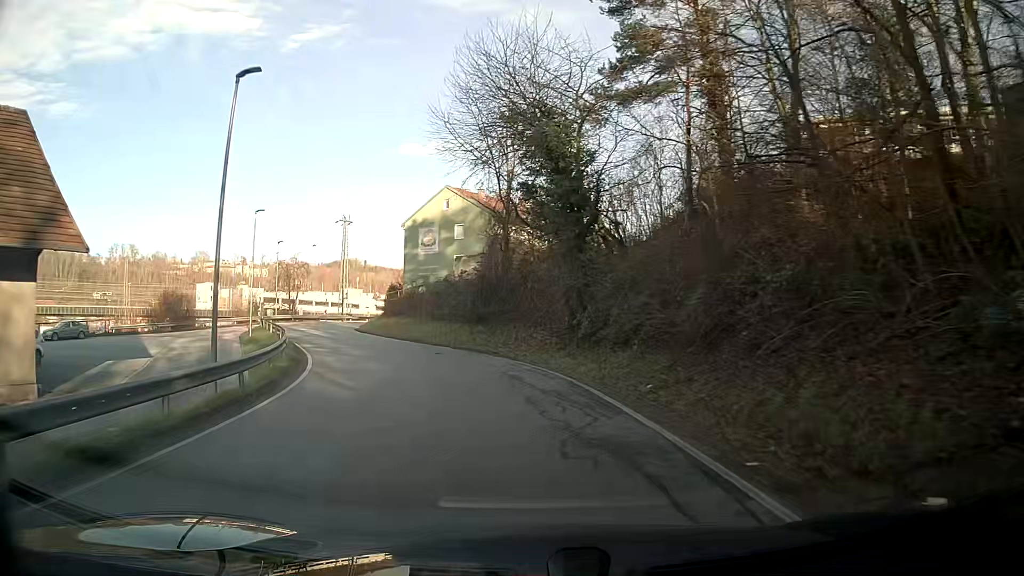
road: residential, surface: asphalt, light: Day
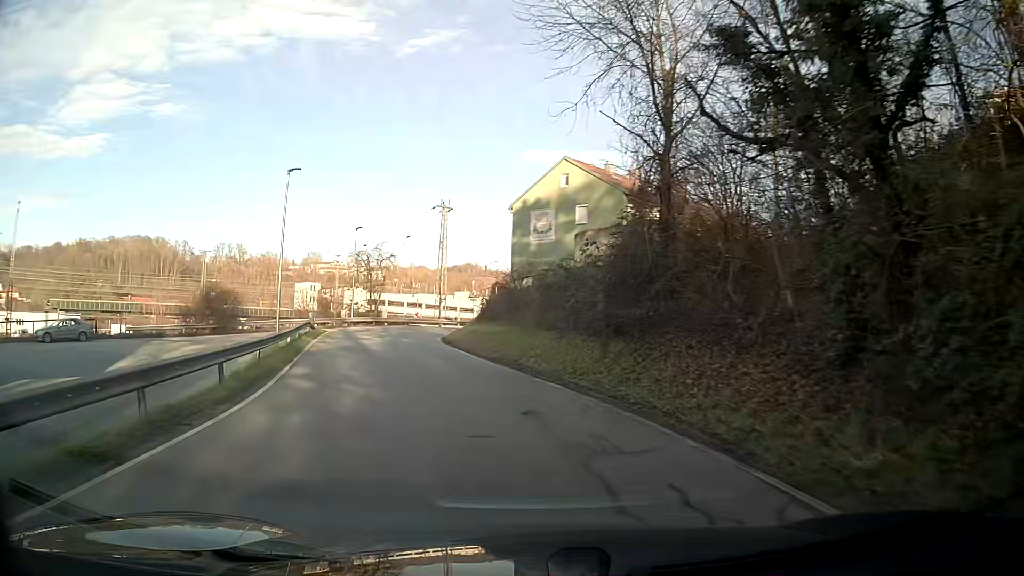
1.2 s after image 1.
(-1.2, +13.5) m; -10°
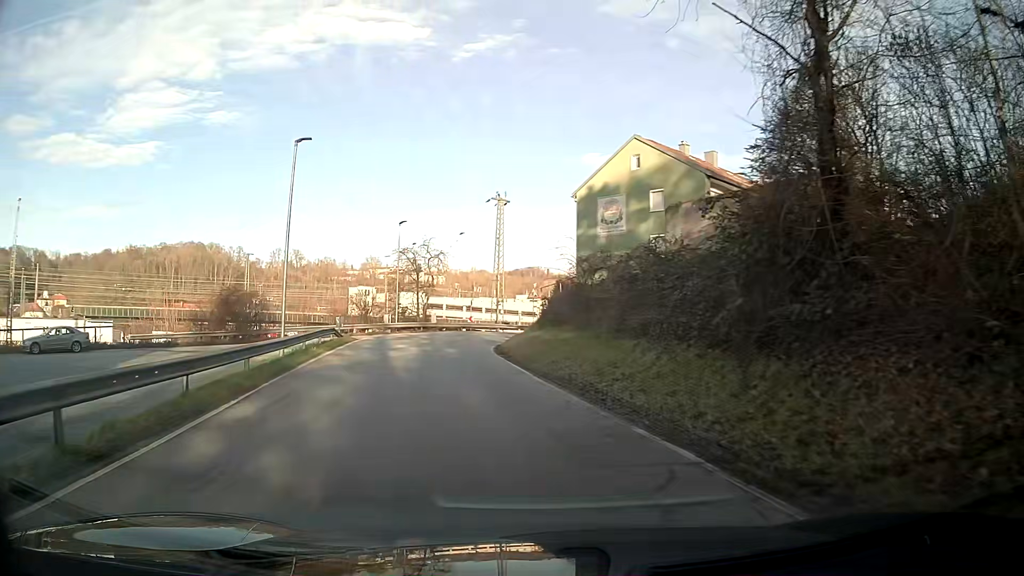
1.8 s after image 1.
(-0.3, +6.5) m; -5°
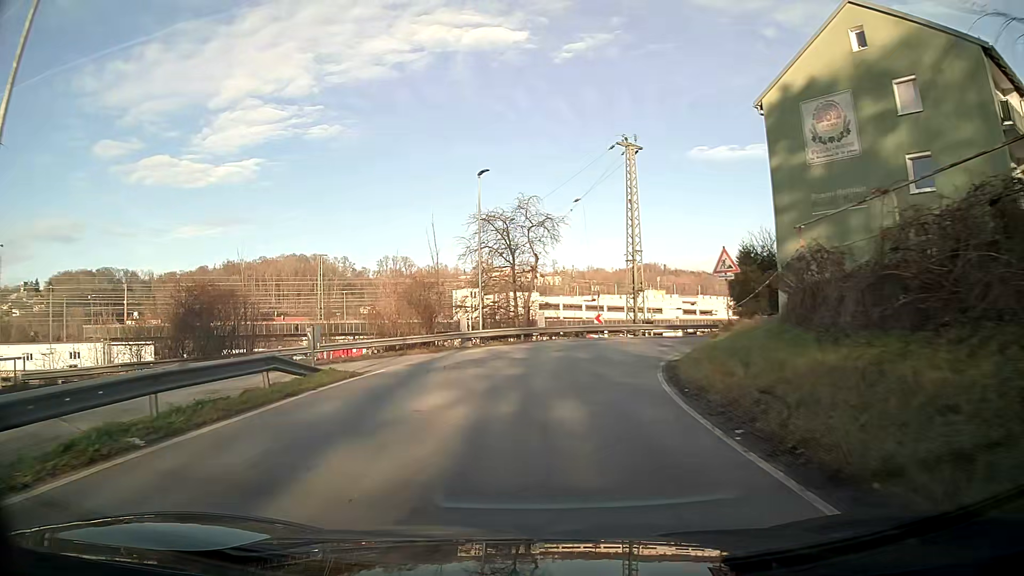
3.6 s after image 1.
(-1.7, +18.7) m; -8°
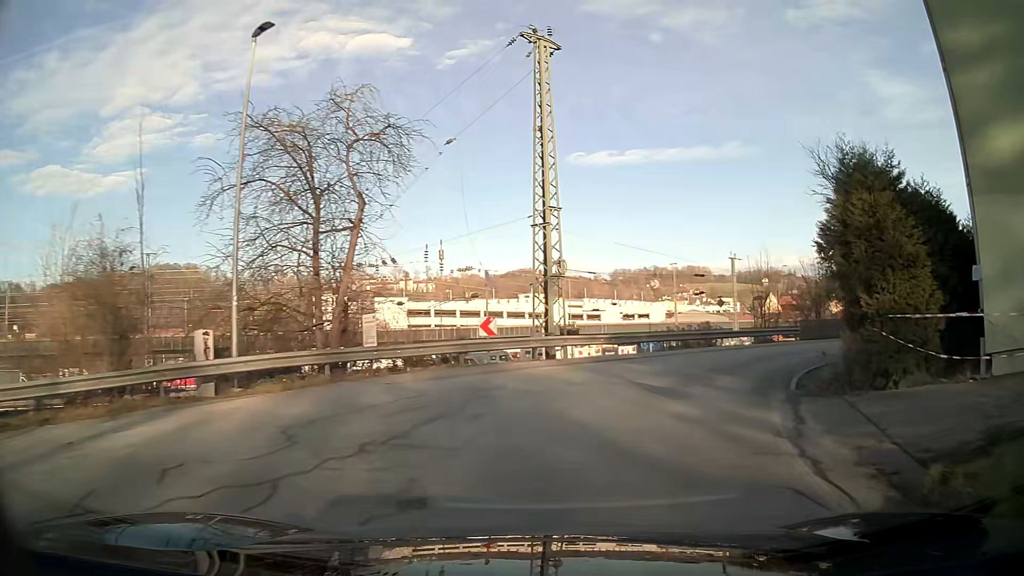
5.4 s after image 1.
(+1.5, +17.4) m; +14°
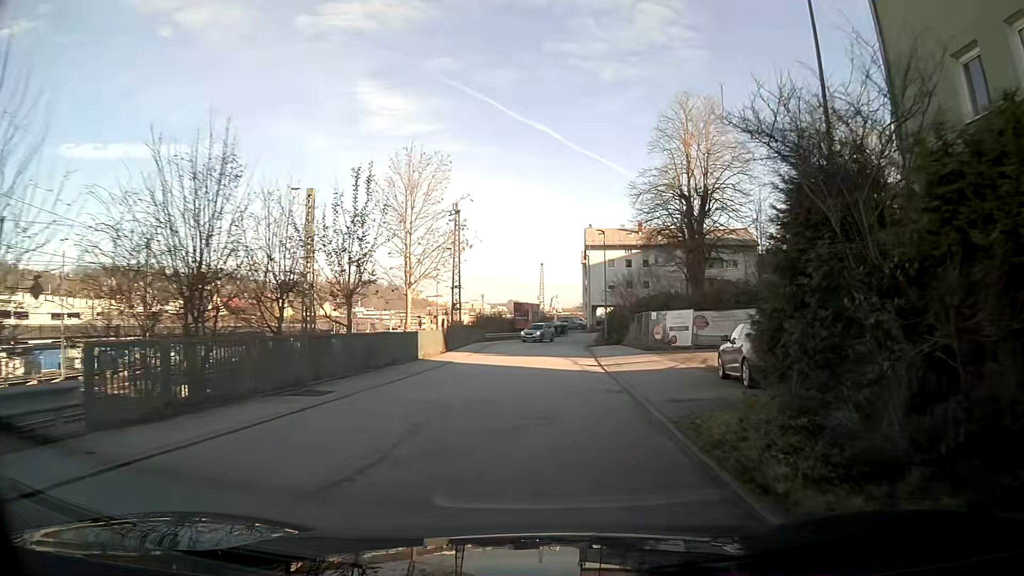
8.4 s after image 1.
(+10.8, +24.0) m; +45°
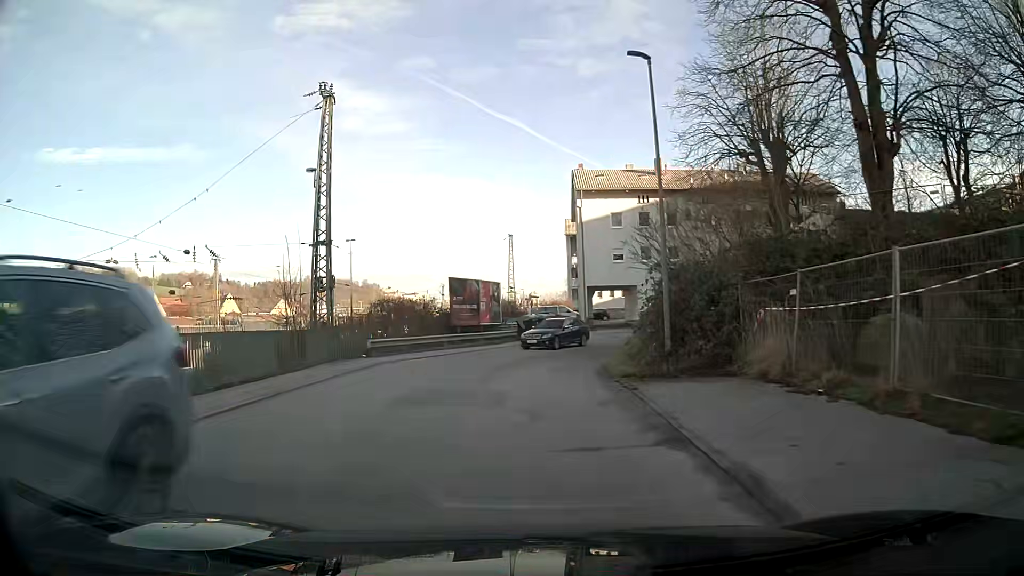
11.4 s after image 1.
(+0.3, +31.6) m; 0°
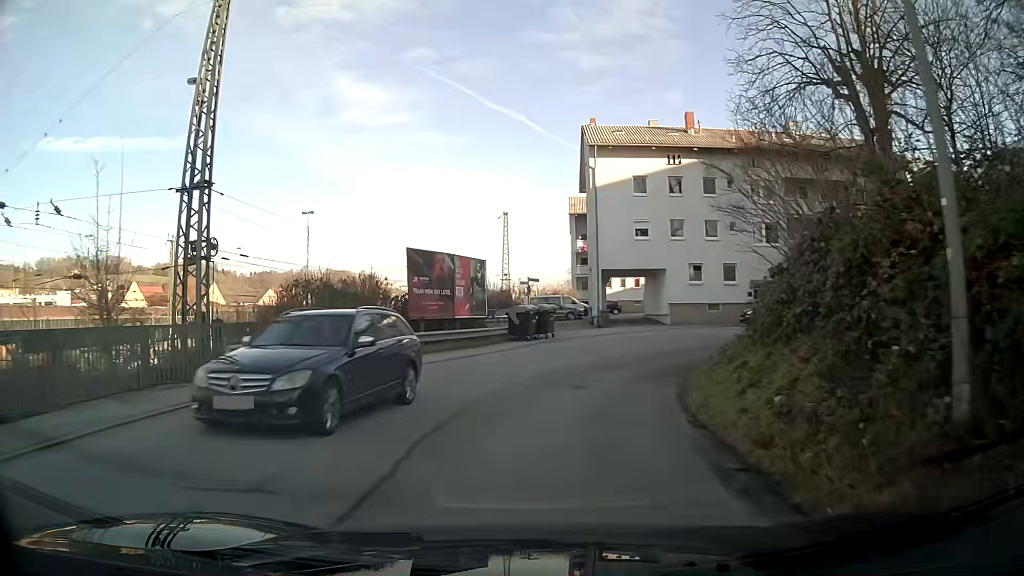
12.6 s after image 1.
(+0.1, +11.7) m; +2°
